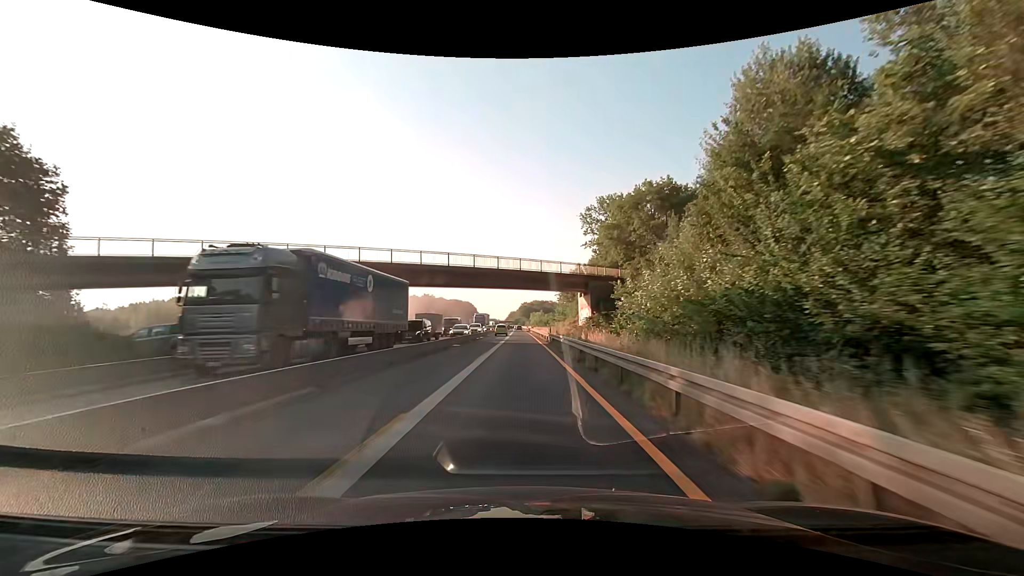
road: motorway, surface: asphalt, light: Day
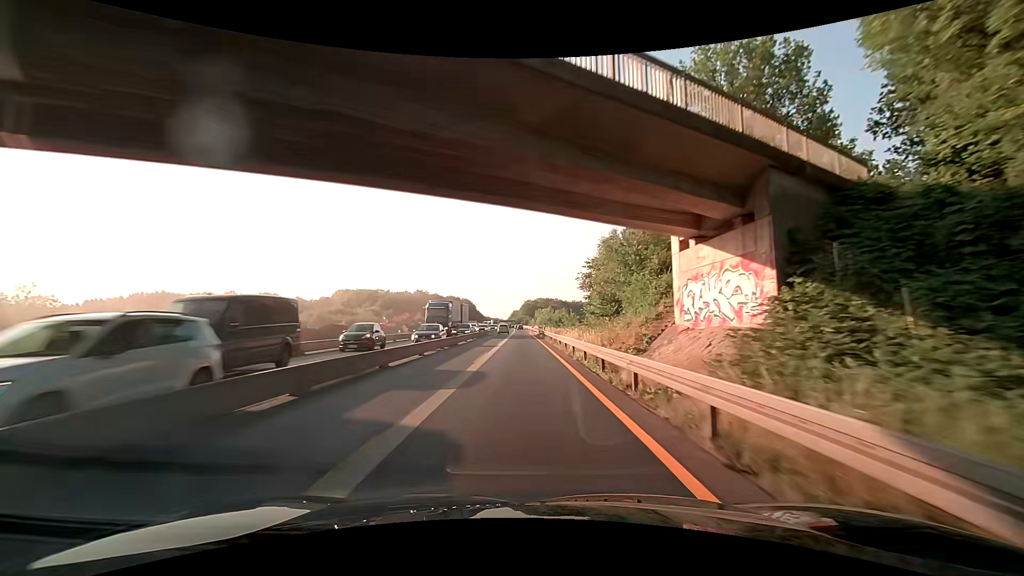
(-0.1, +37.6) m; 0°
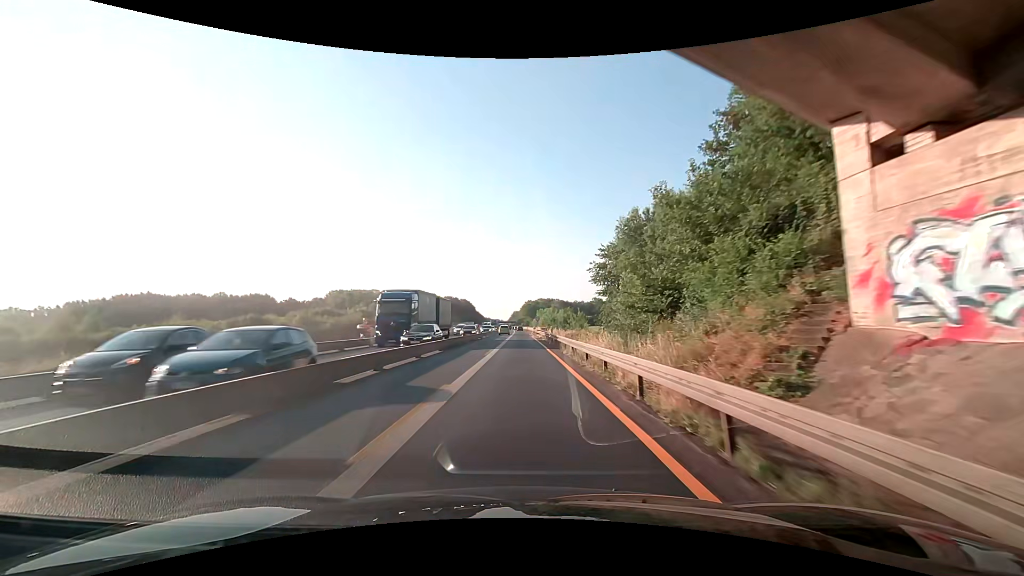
(+0.1, +12.5) m; 0°
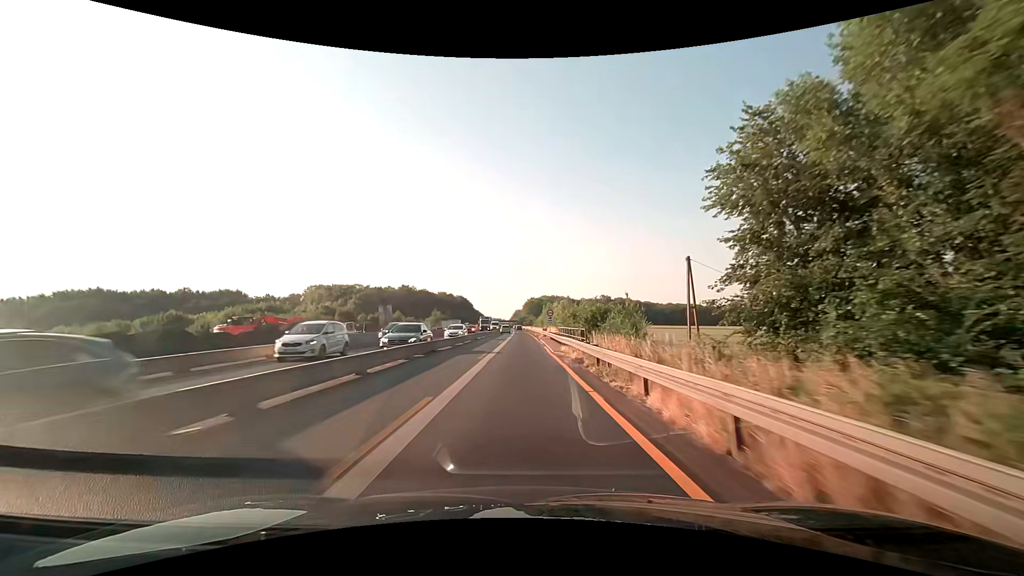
(0.0, +37.6) m; 0°
(0, +10) (0, +20) (0, +30) (0, +40) (0, +50) (0, +60) (0, +70) (0, +80) (0, +90) (0, +100) m
